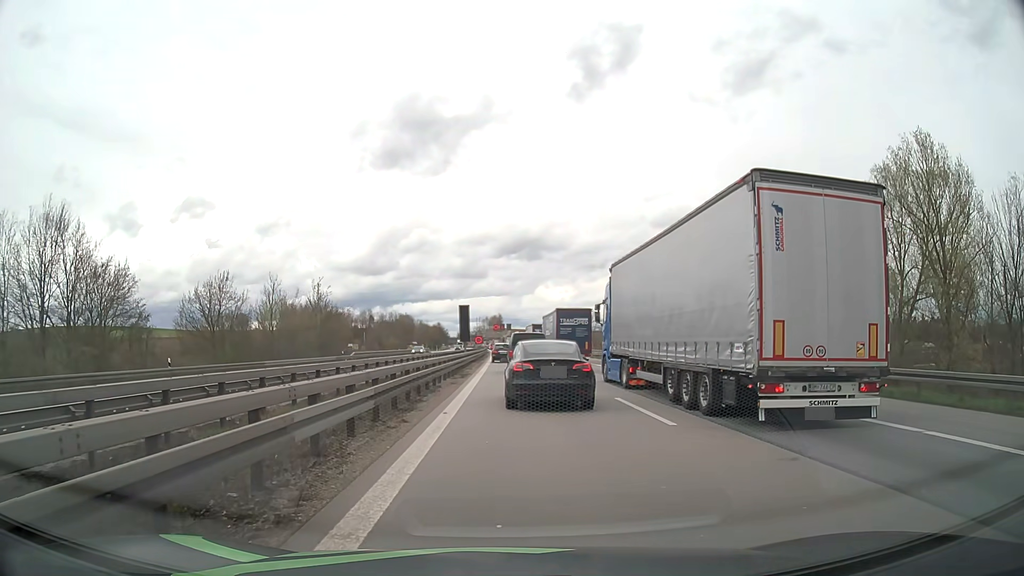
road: motorway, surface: asphalt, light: Day
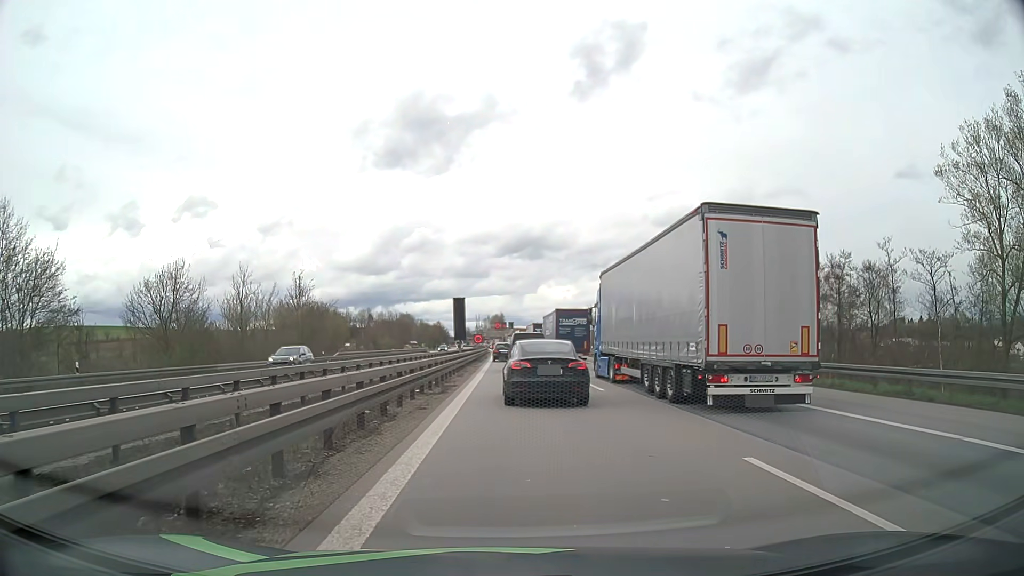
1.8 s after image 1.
(0.0, +9.6) m; 0°
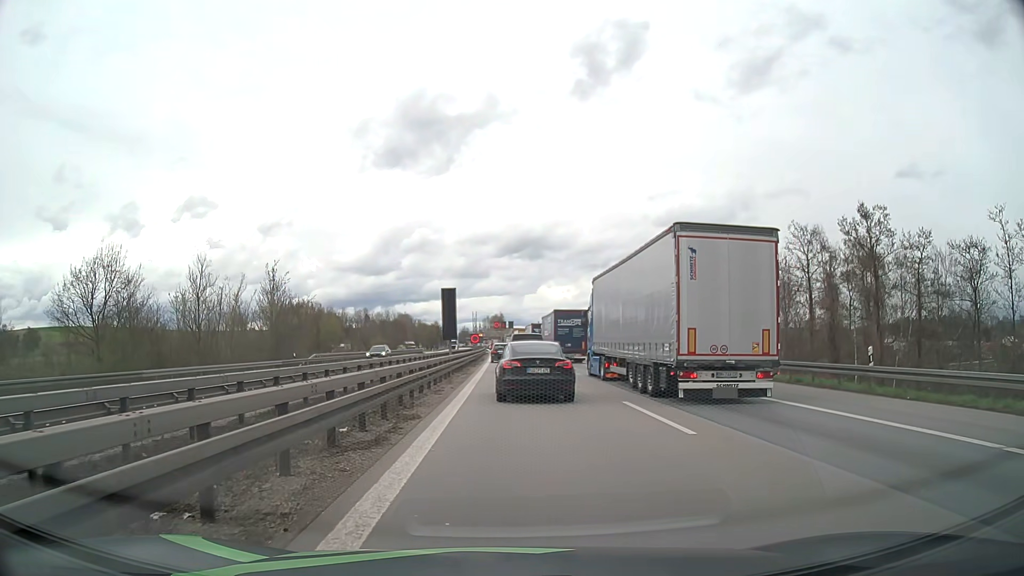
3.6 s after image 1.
(0.0, +9.8) m; 0°
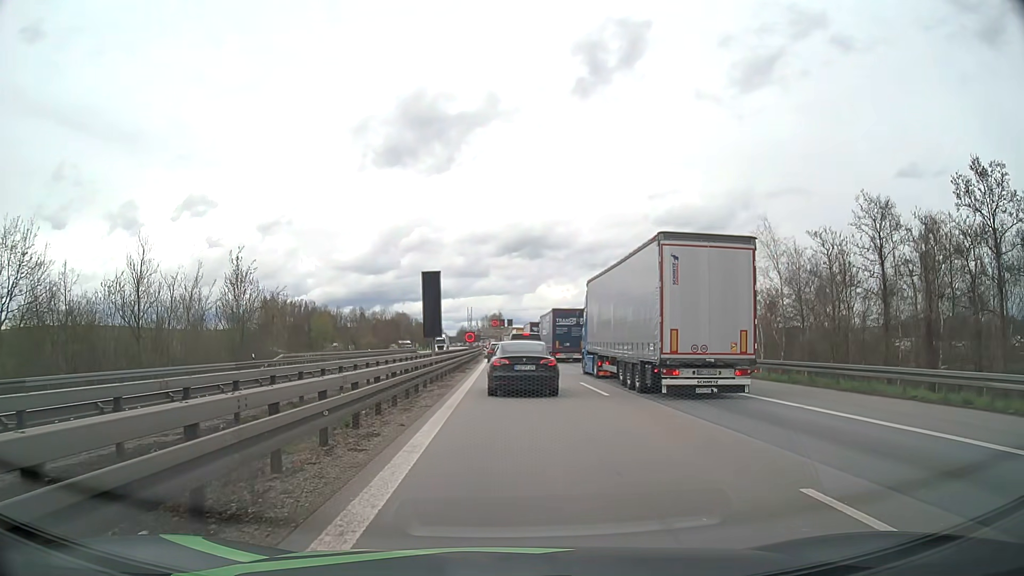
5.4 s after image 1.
(0.0, +10.2) m; 0°
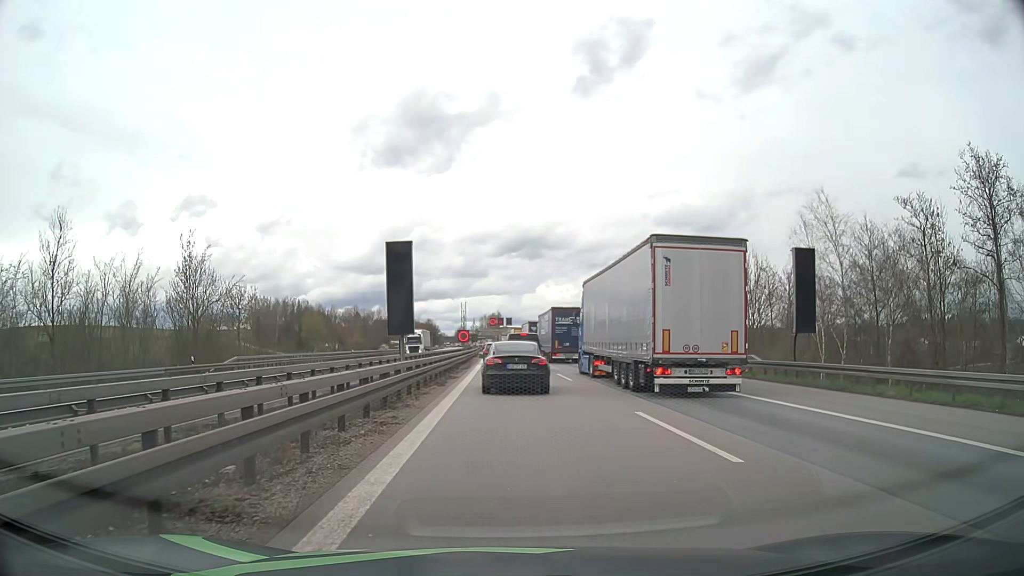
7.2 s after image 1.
(0.0, +10.6) m; 0°
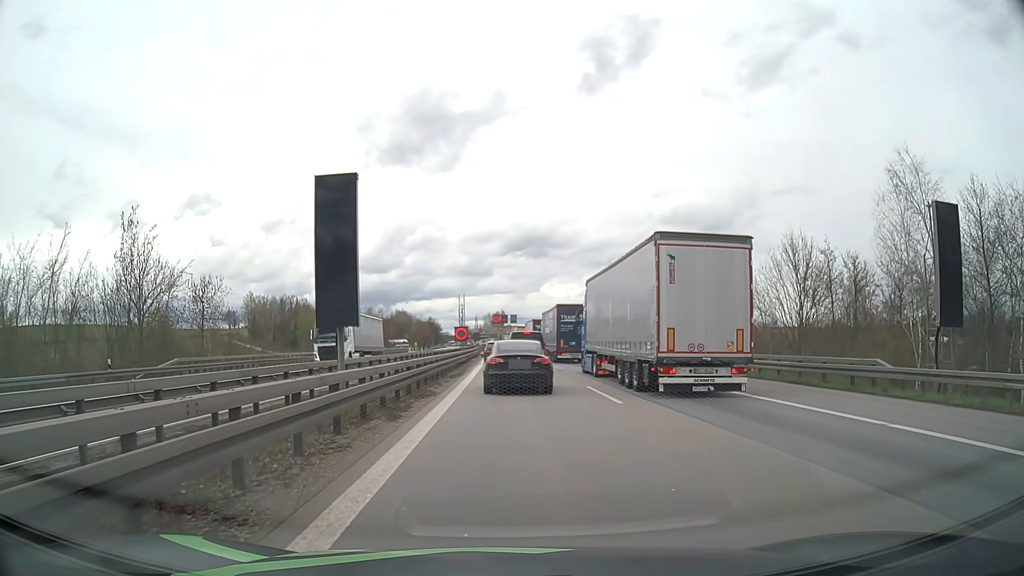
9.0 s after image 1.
(0.0, +10.3) m; 0°
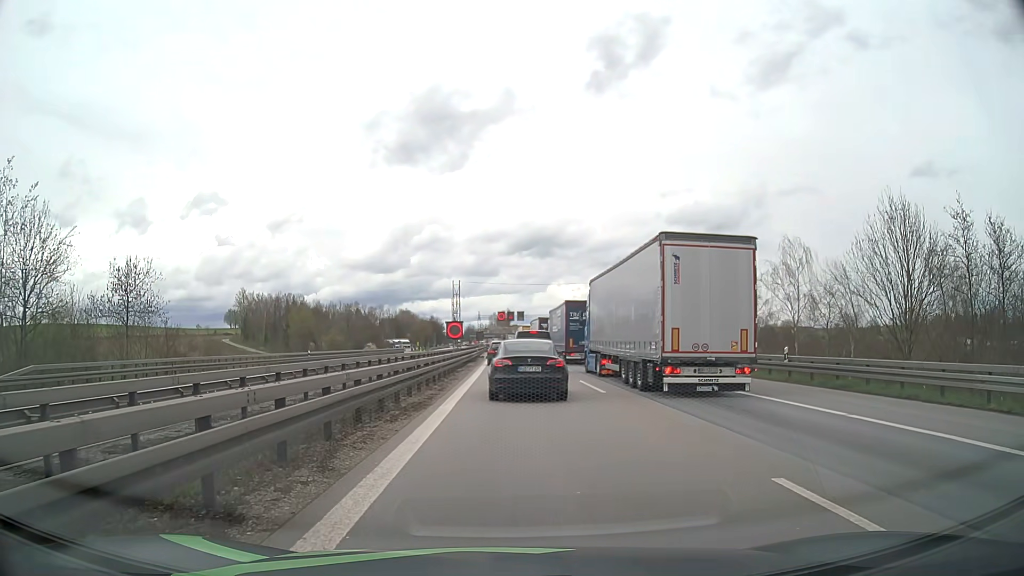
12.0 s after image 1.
(-0.1, +14.8) m; -1°
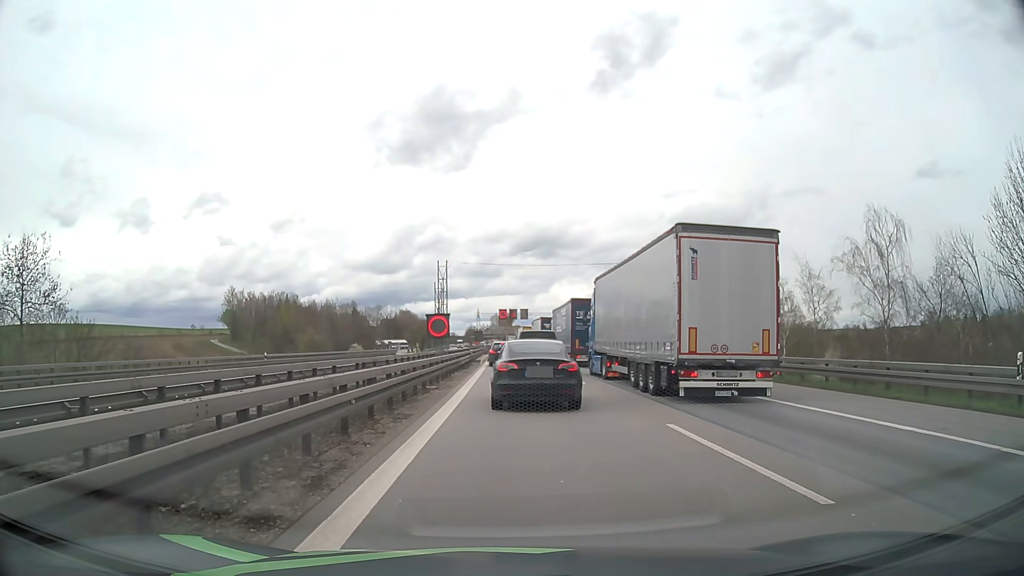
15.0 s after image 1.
(0.0, +13.3) m; 0°
(0, +10) (0, +20) (0, +30) (0, +40) (-1, +50) (-1, +60) (-1, +70) (-1, +80) (-1, +90) (-1, +100) m
